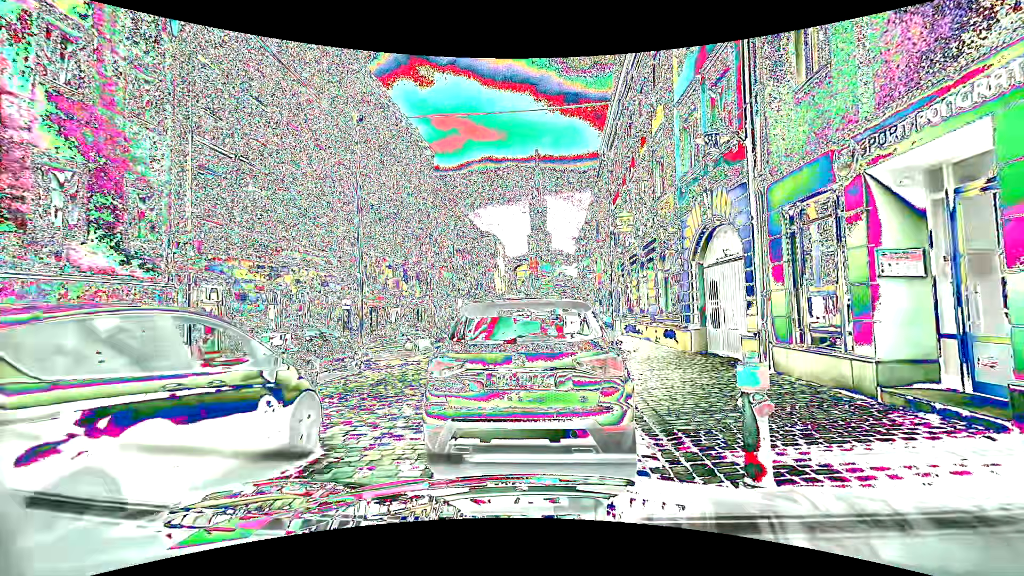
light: Day
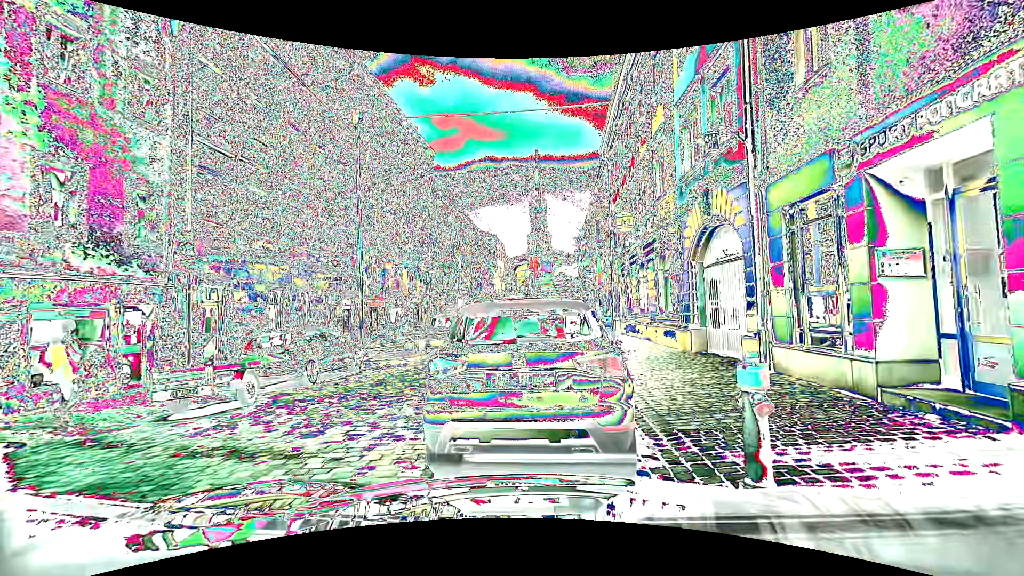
(0.0, 0.0) m; 0°
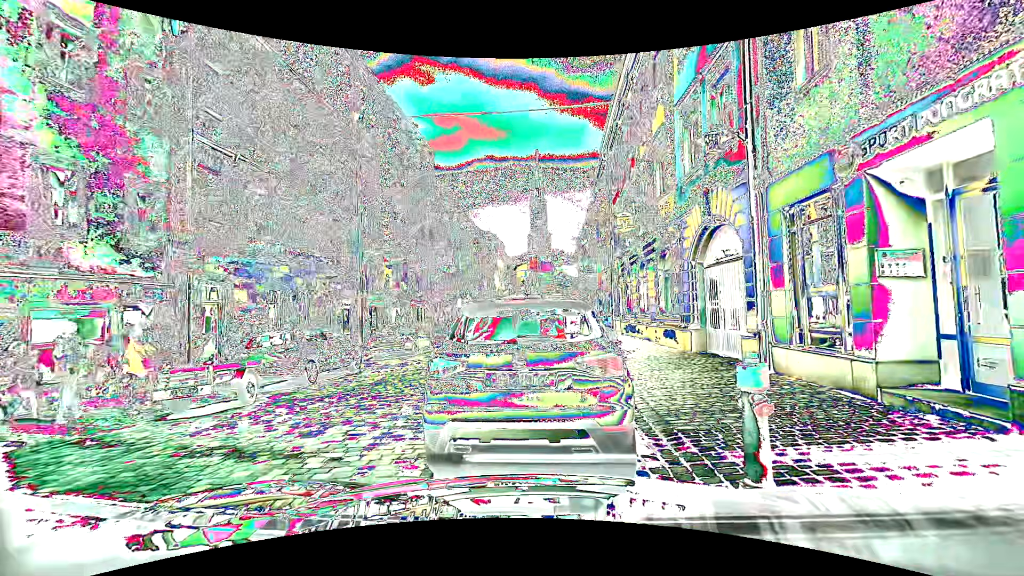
(0.0, 0.0) m; 0°
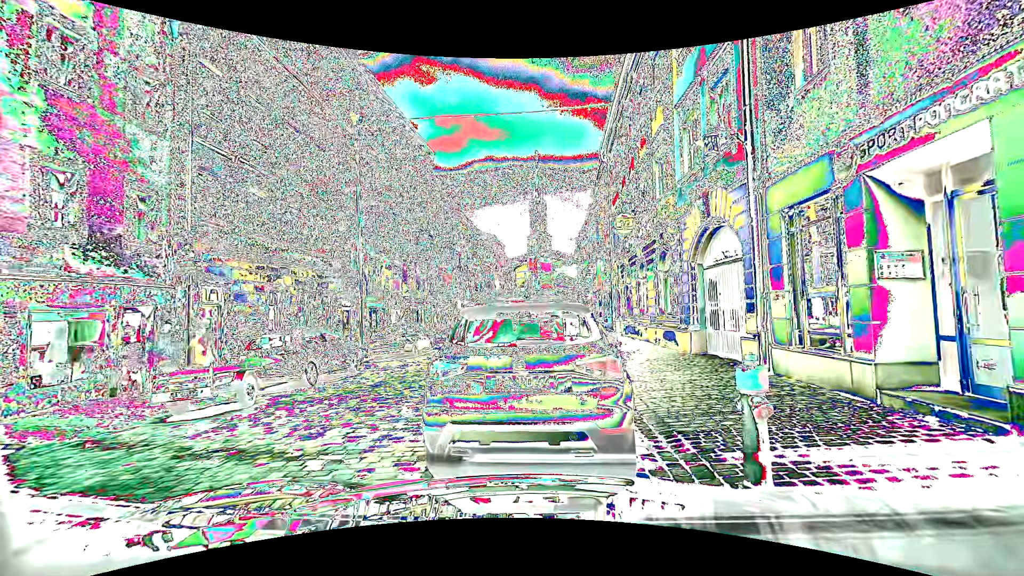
(0.0, 0.0) m; 0°
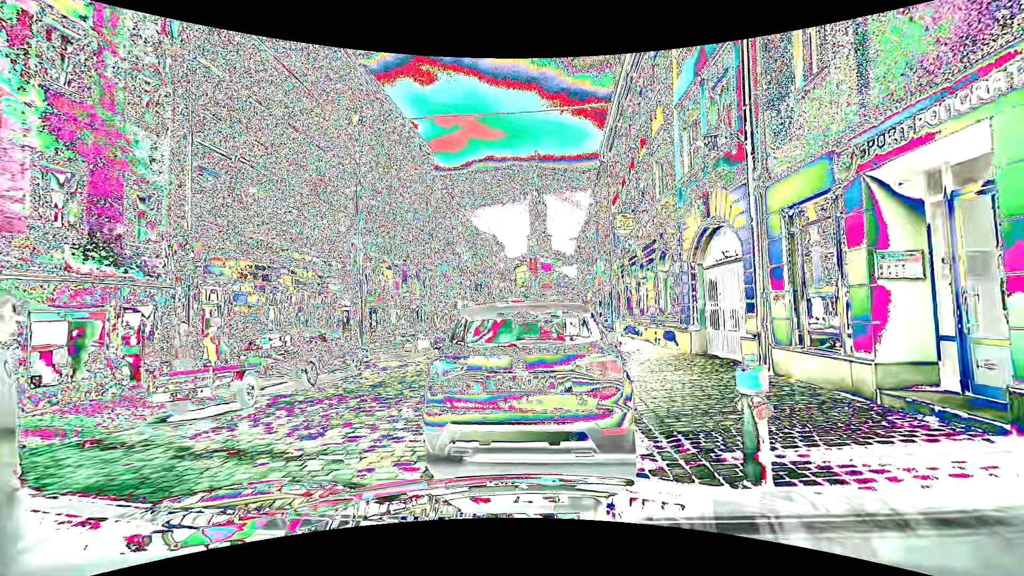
(0.0, 0.0) m; 0°
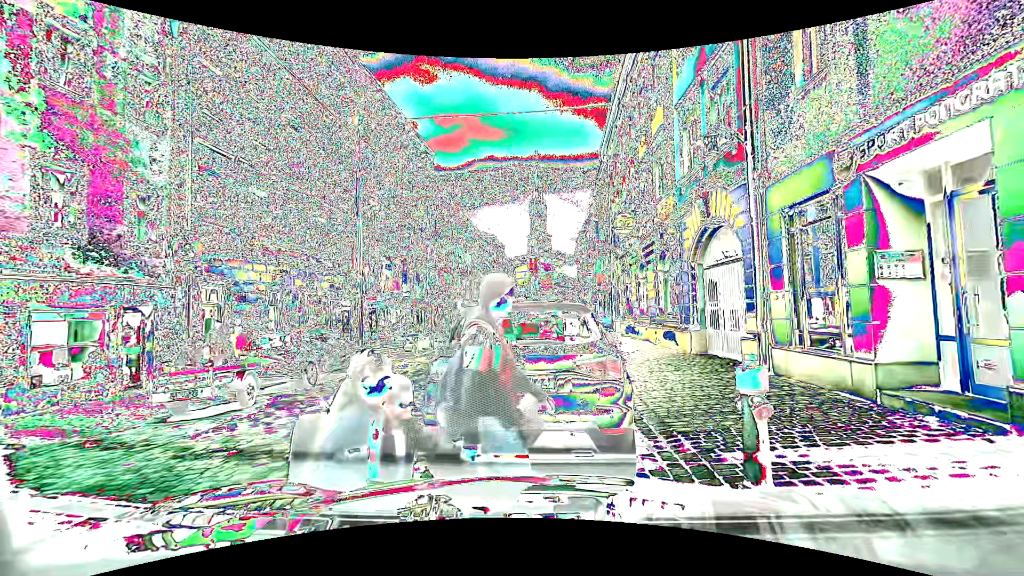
(0.0, 0.0) m; 0°
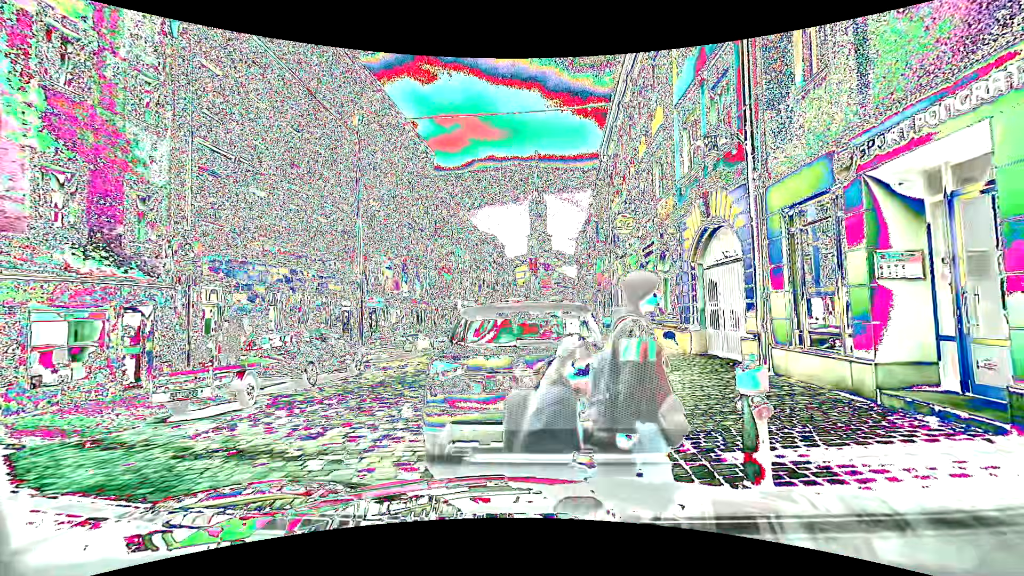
(0.0, 0.0) m; 0°
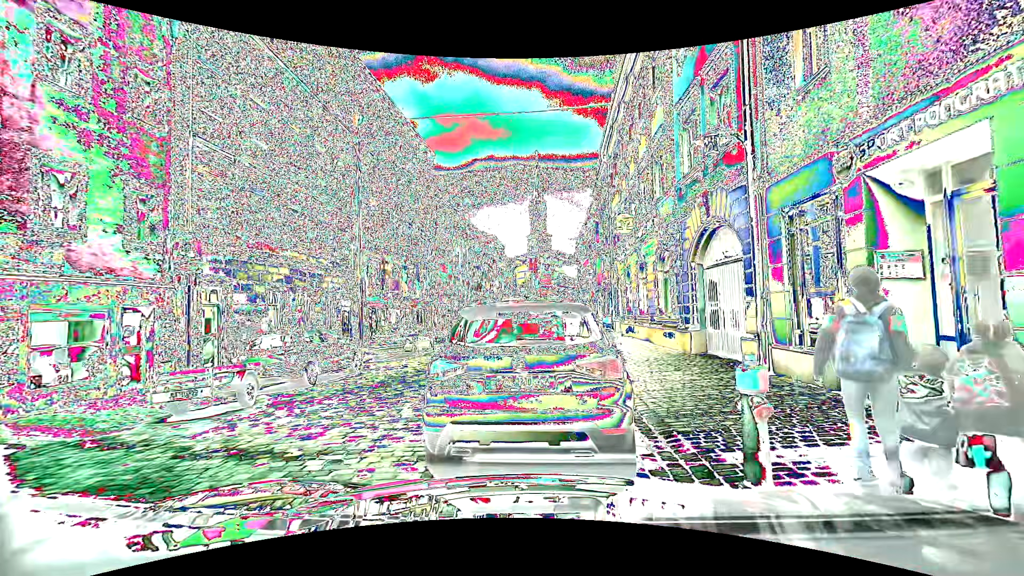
(0.0, 0.0) m; 0°
